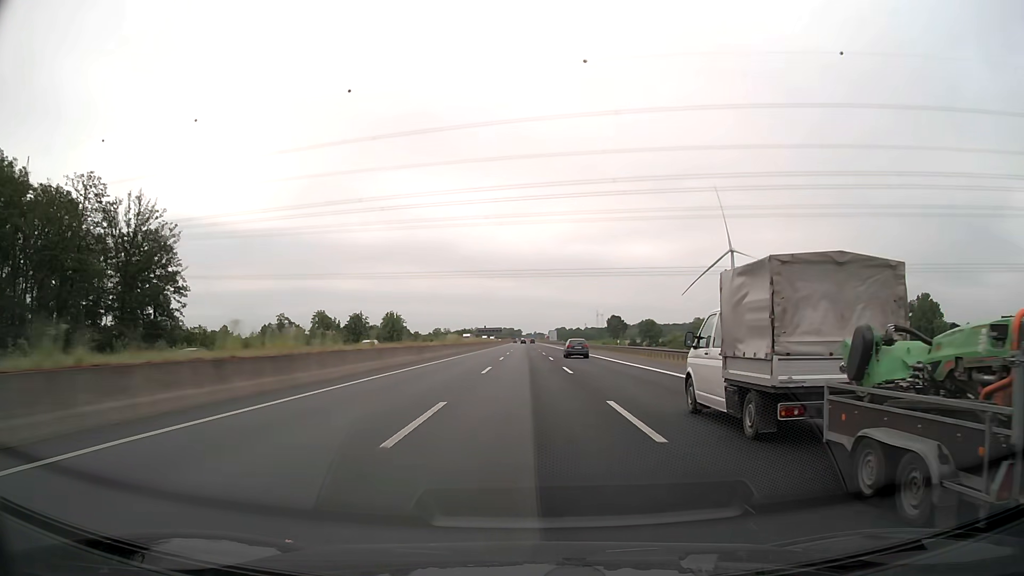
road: motorway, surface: asphalt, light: Day
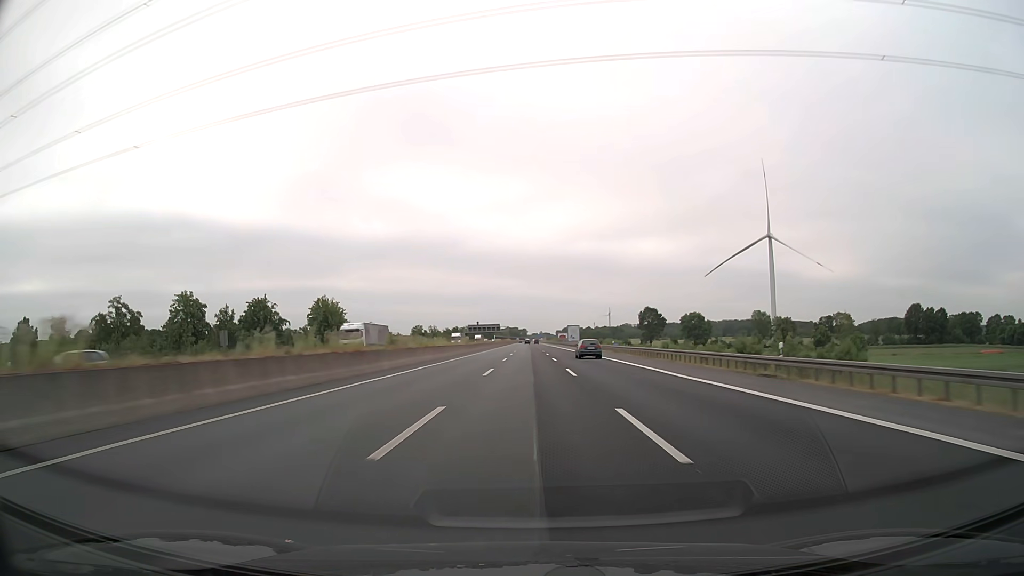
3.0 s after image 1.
(-0.3, +93.7) m; 0°
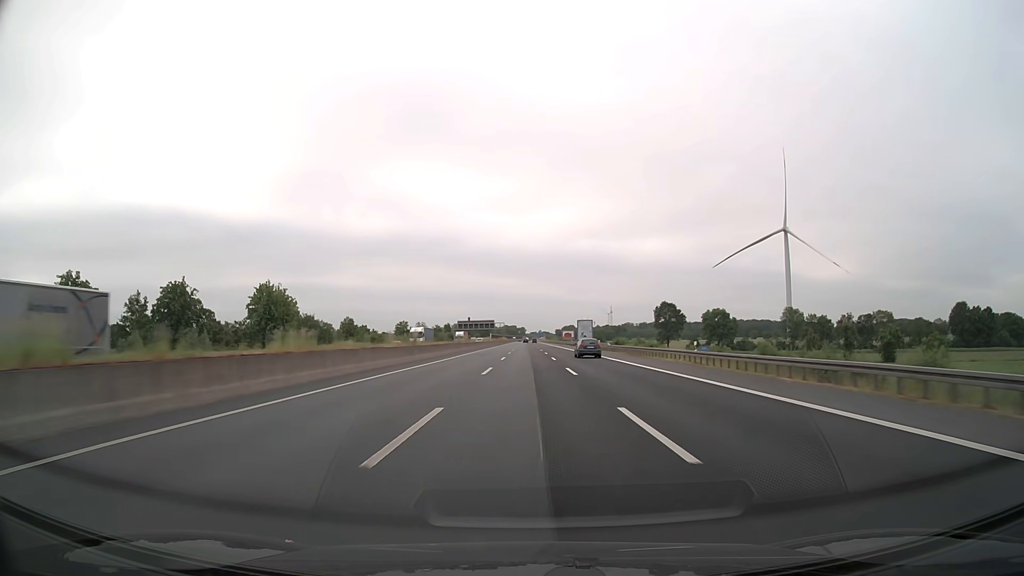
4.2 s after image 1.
(0.0, +37.8) m; 0°
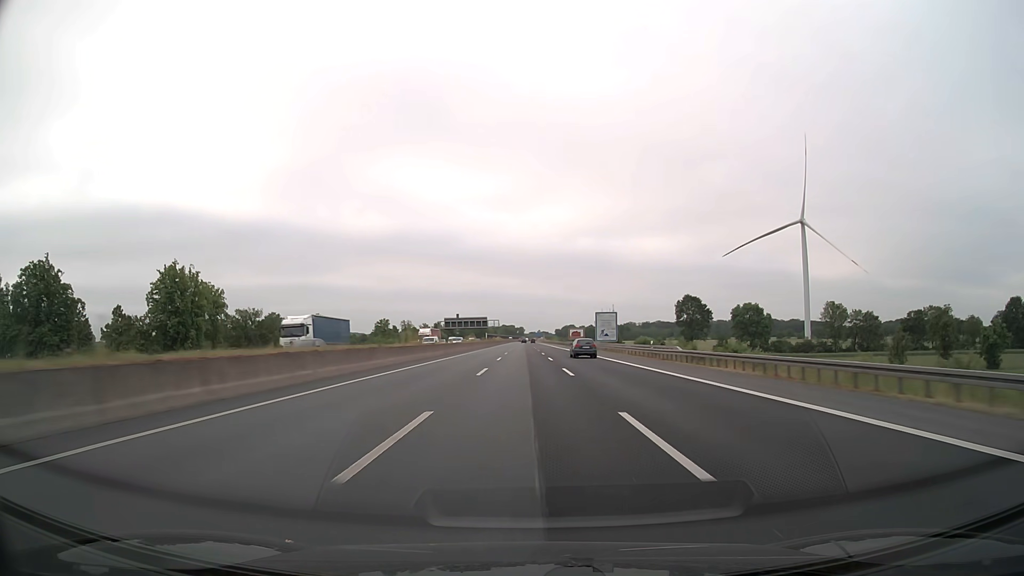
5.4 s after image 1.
(0.0, +37.9) m; 0°
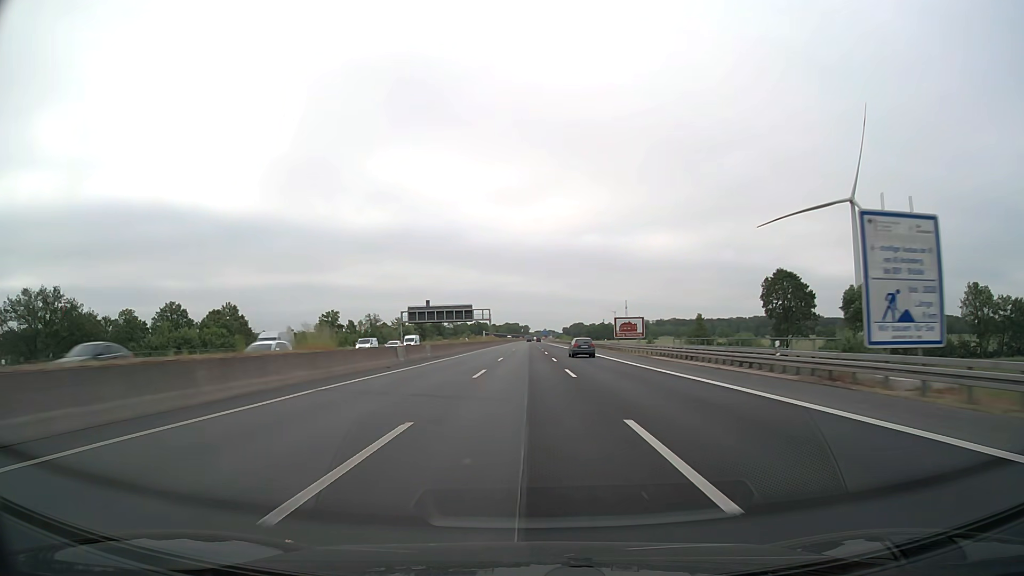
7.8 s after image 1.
(-0.1, +75.9) m; 0°
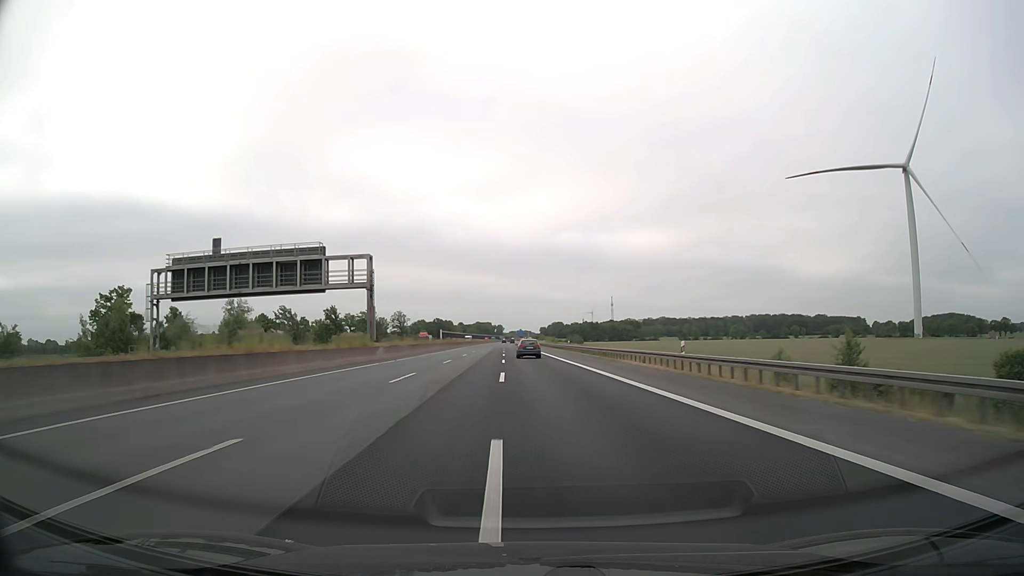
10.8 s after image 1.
(+1.7, +95.0) m; +2°
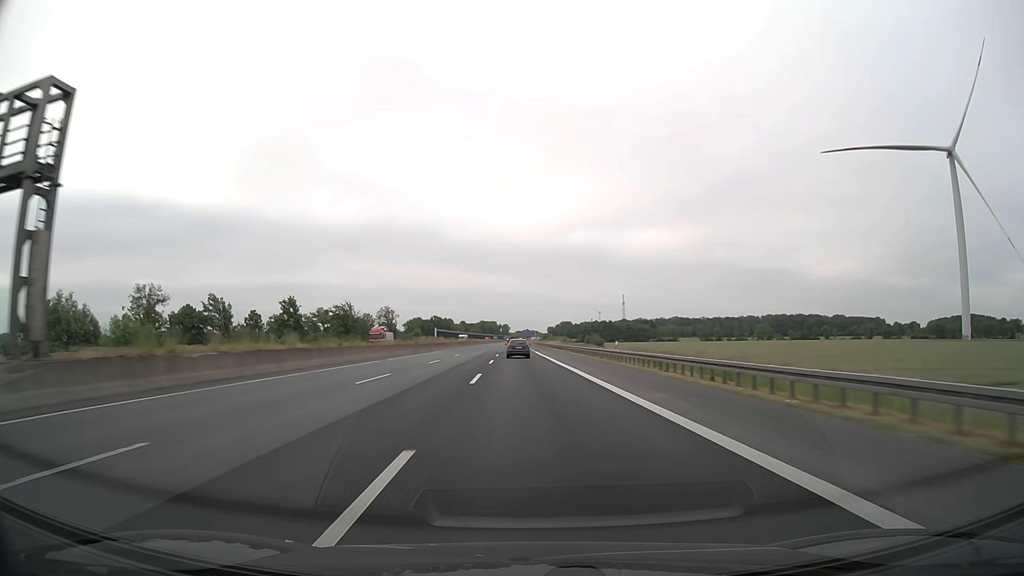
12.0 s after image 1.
(-0.2, +38.0) m; -1°
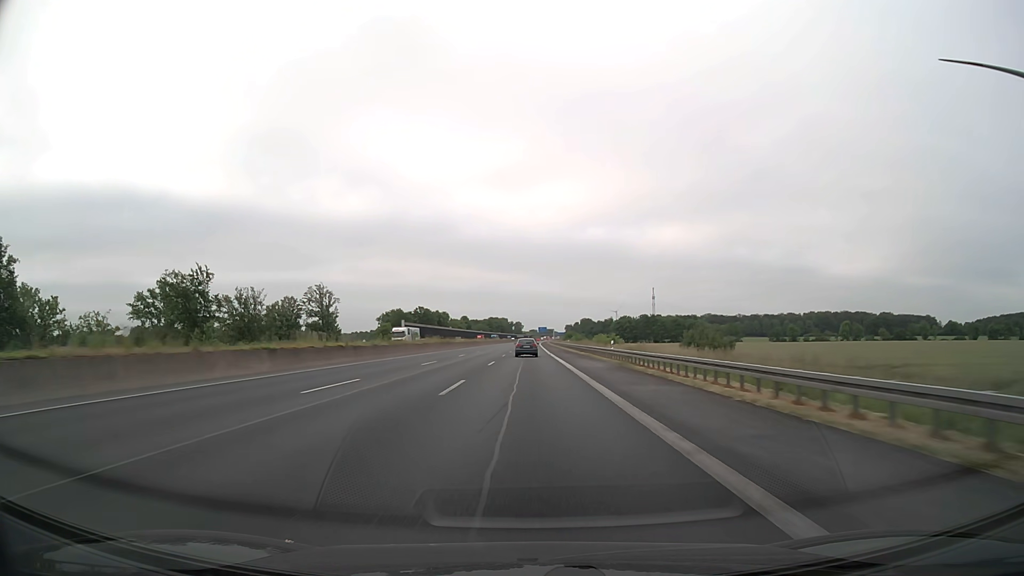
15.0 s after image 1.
(-1.4, +95.1) m; -1°
(0, +10) (0, +20) (0, +30) (0, +40) (0, +50) (0, +60) (0, +70) (0, +80) (0, +90) (0, +100) m
